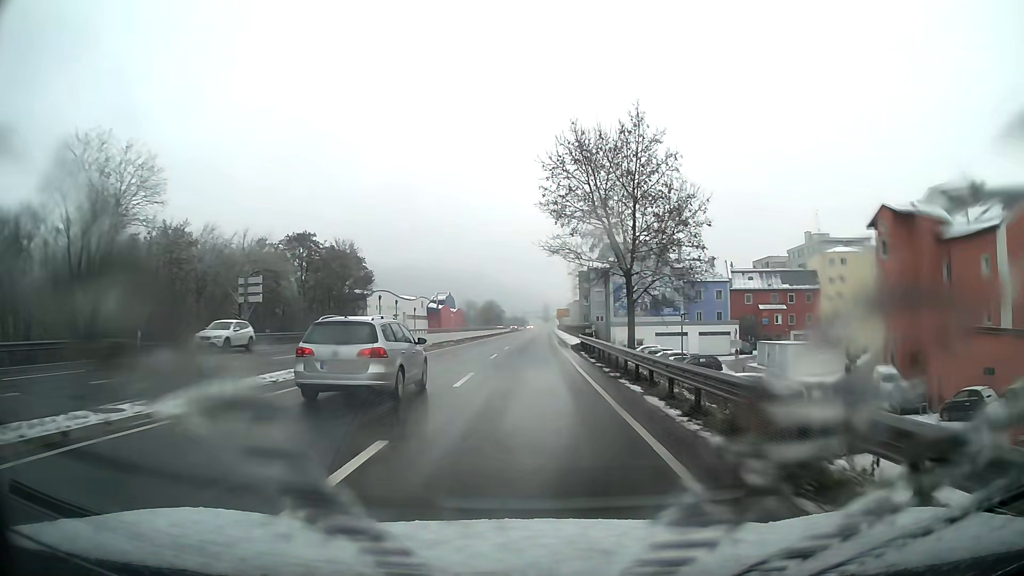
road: primary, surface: asphalt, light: Day
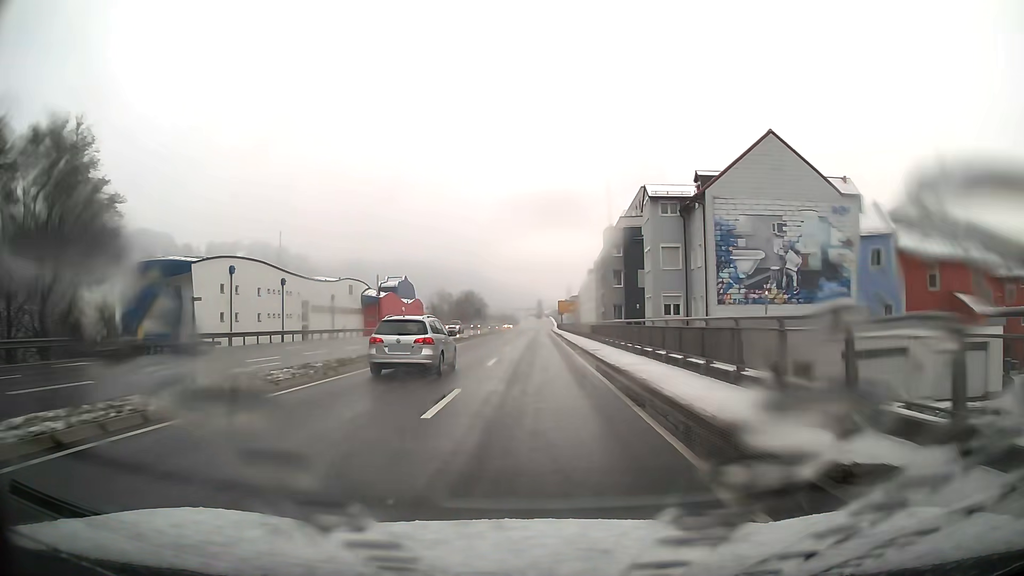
(+0.1, +51.6) m; +1°
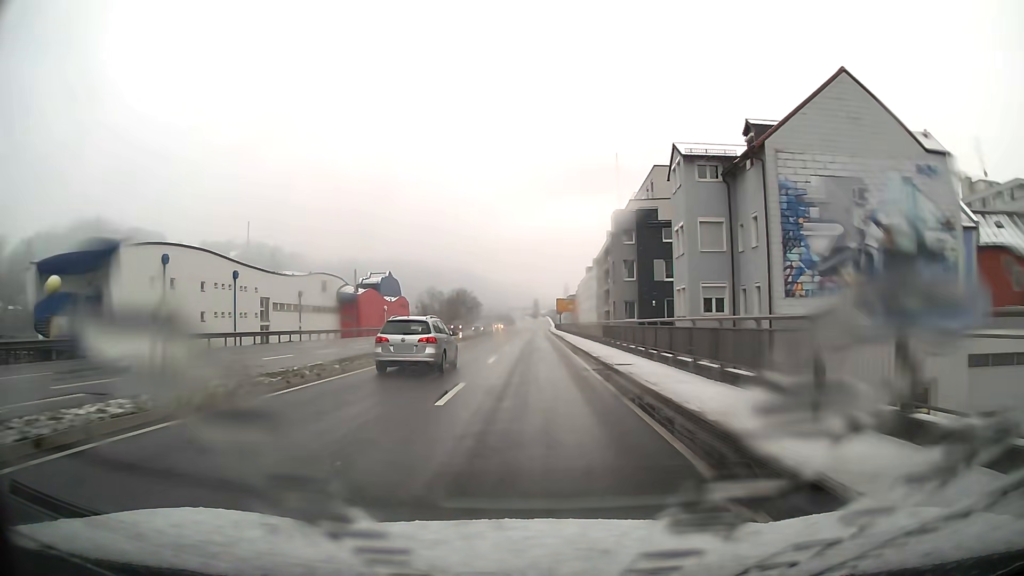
(0.0, +10.5) m; 0°
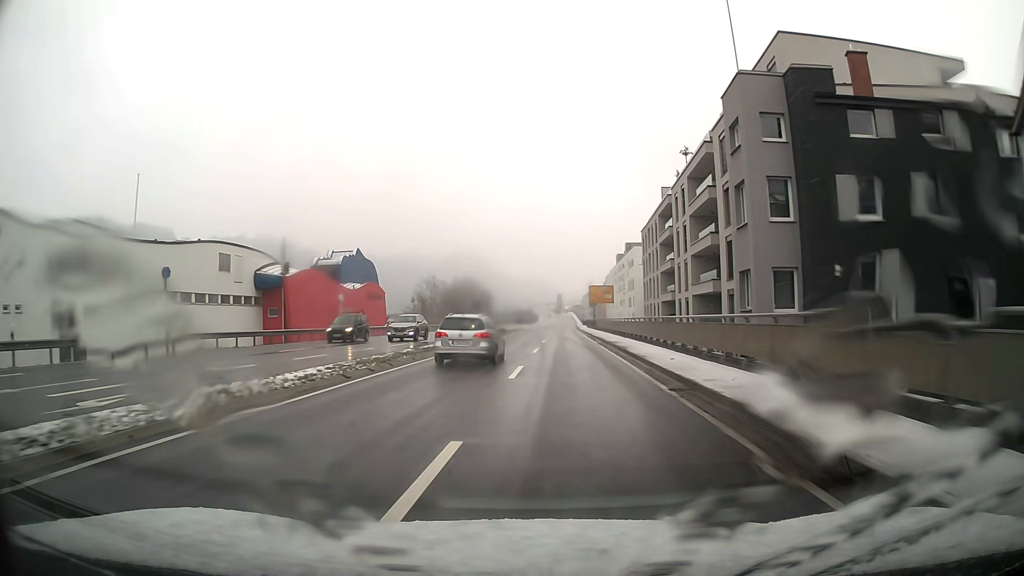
(-0.4, +31.7) m; -2°
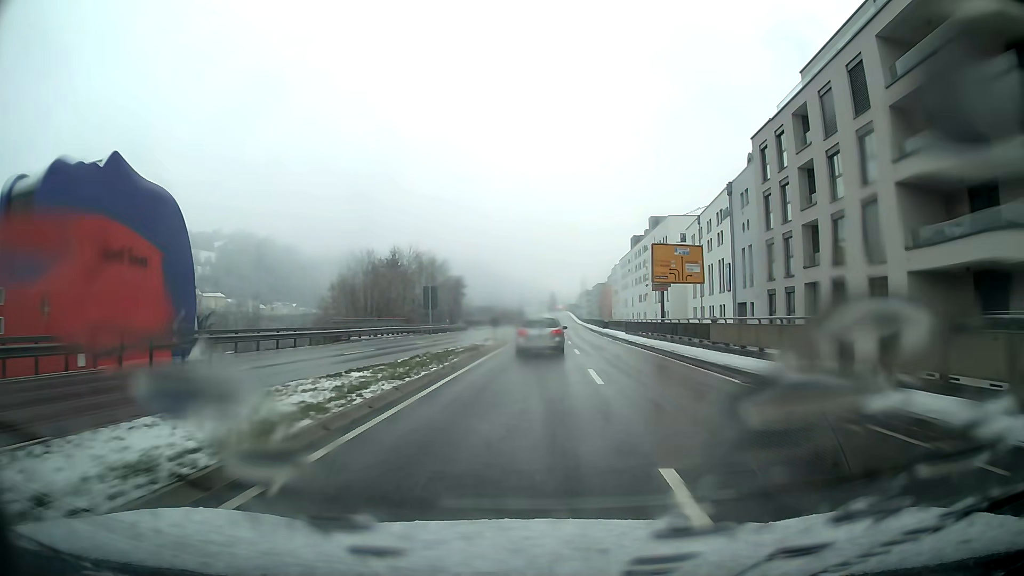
(+0.1, +49.2) m; +1°
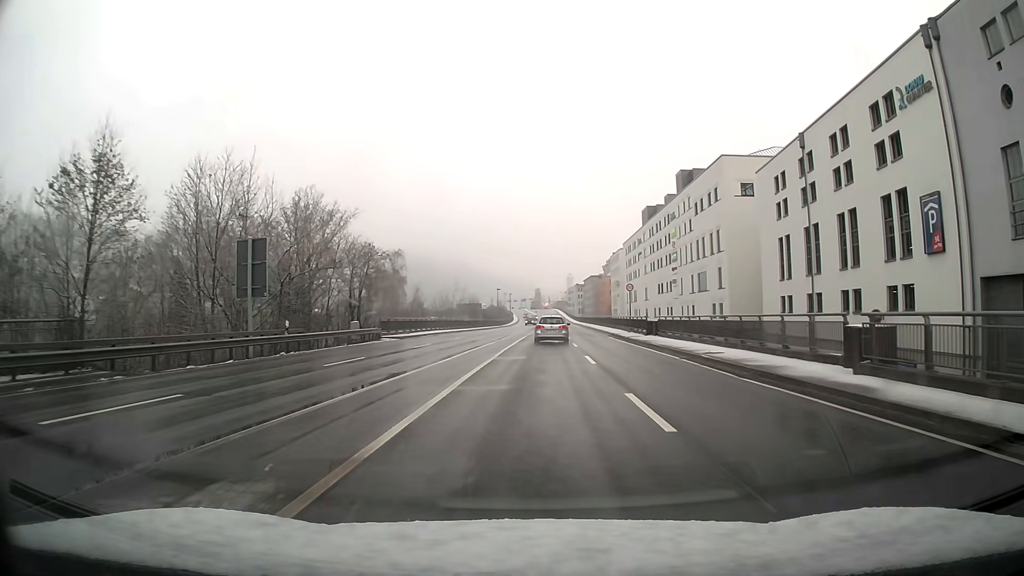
(+0.6, +41.9) m; +1°
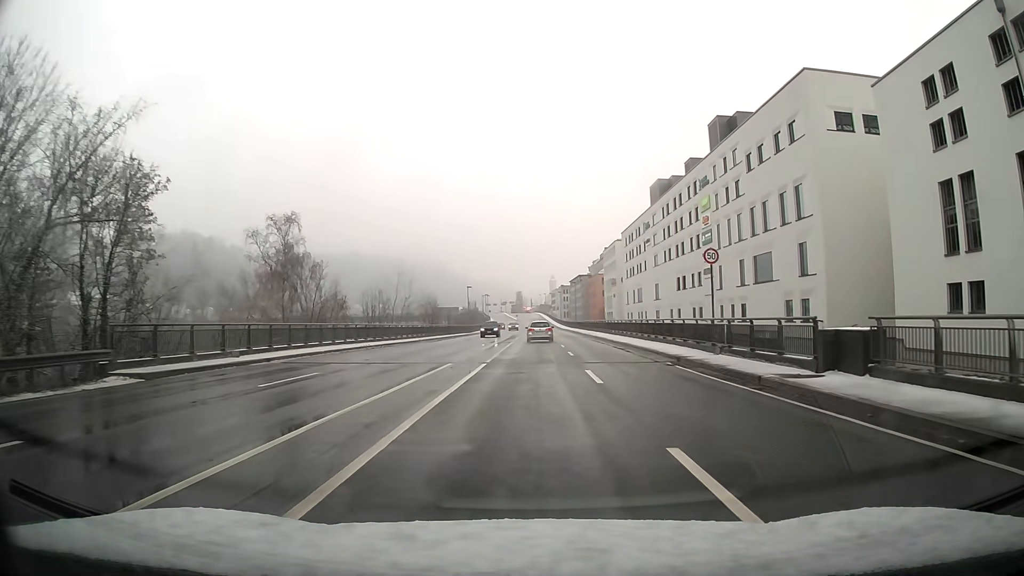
(+0.4, +28.9) m; +2°
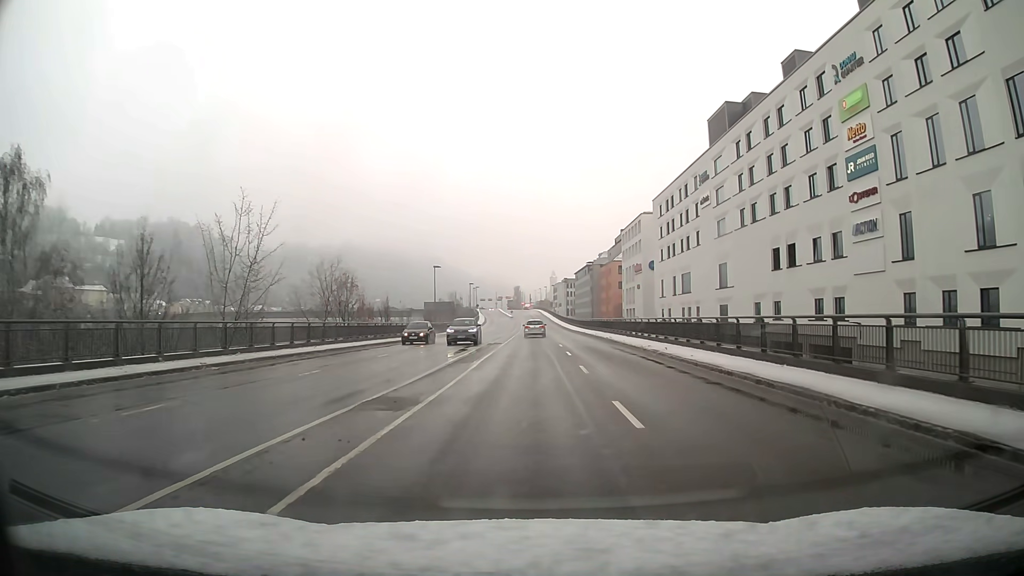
(+0.1, +37.0) m; 0°
